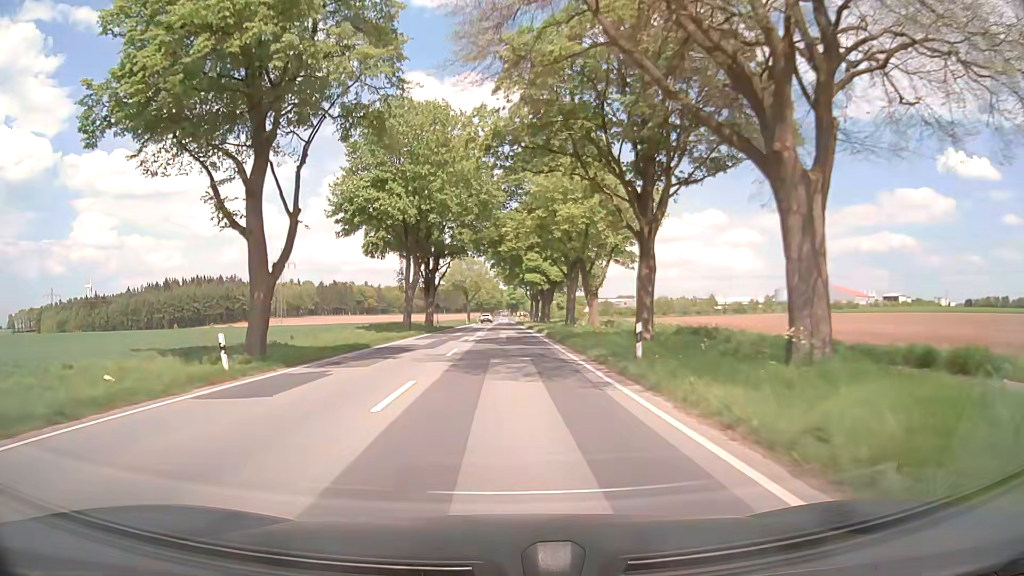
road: primary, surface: asphalt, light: Day
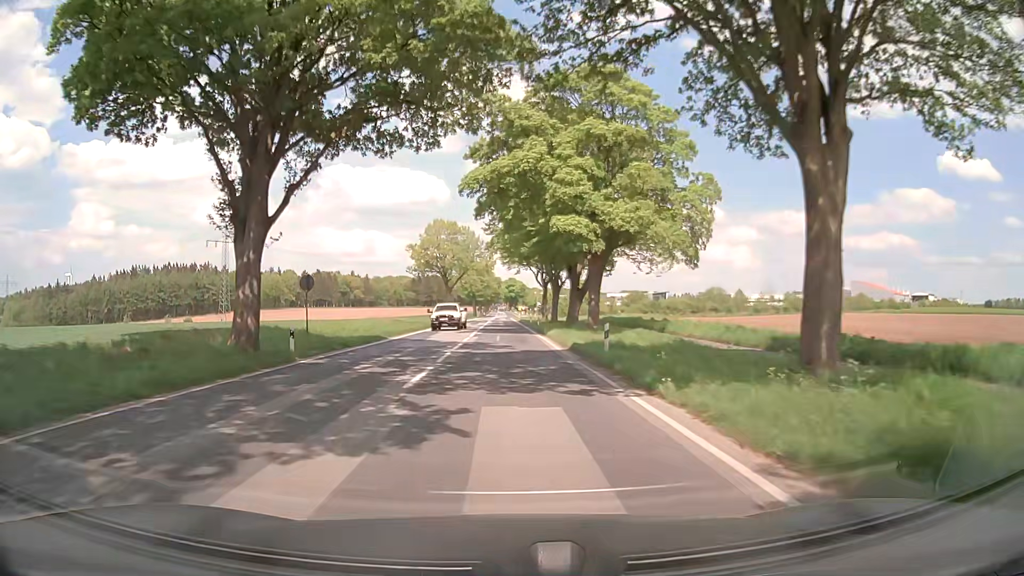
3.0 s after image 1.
(-0.1, +46.3) m; 0°
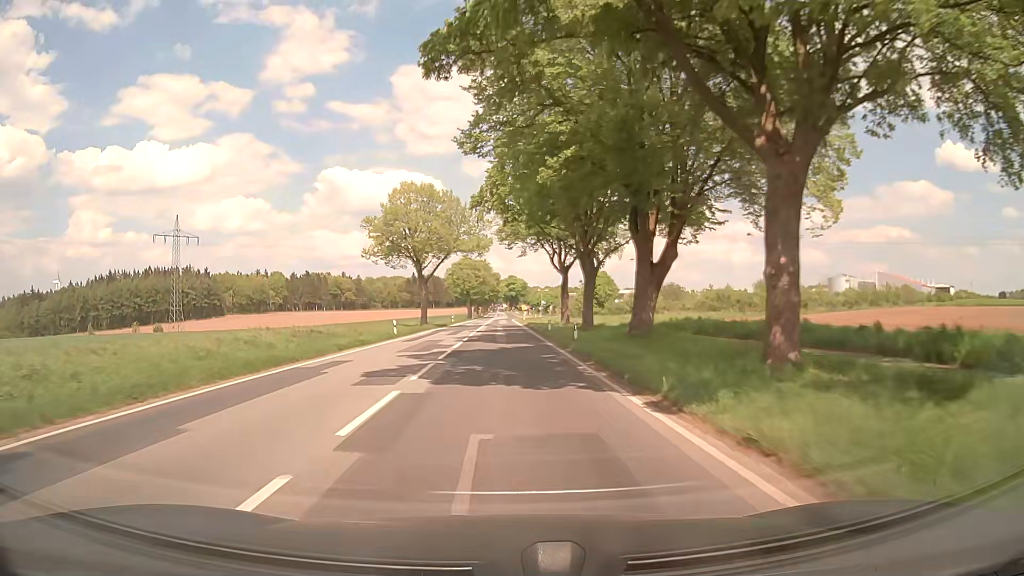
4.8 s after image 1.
(+0.2, +28.7) m; 0°
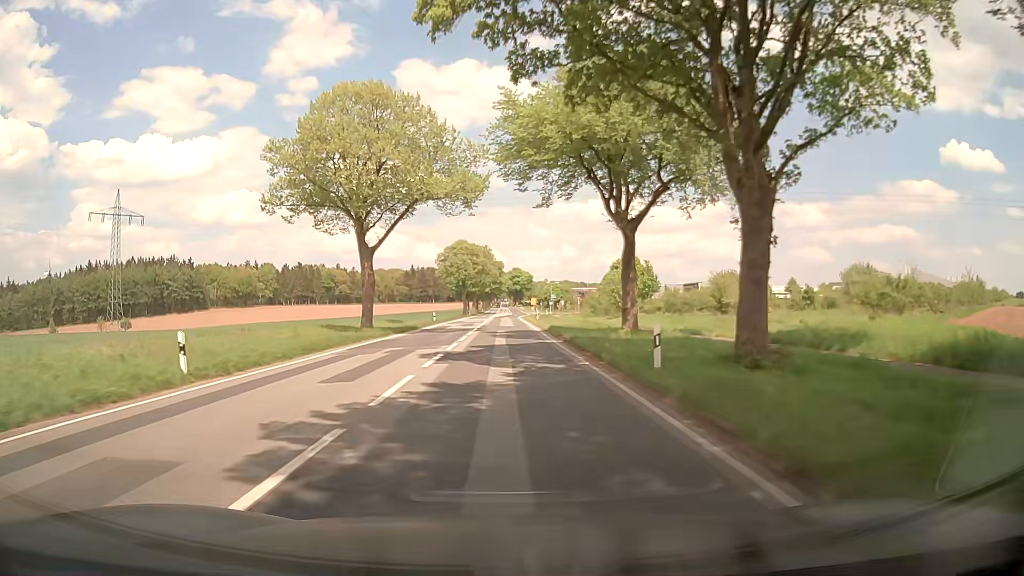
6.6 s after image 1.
(-0.2, +28.3) m; 0°
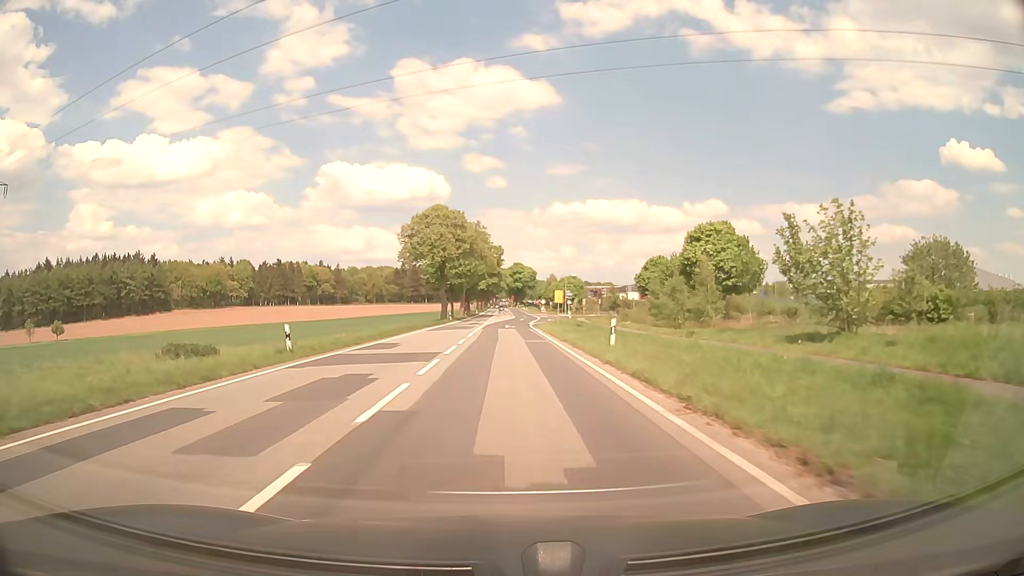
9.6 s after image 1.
(-0.4, +43.9) m; -1°
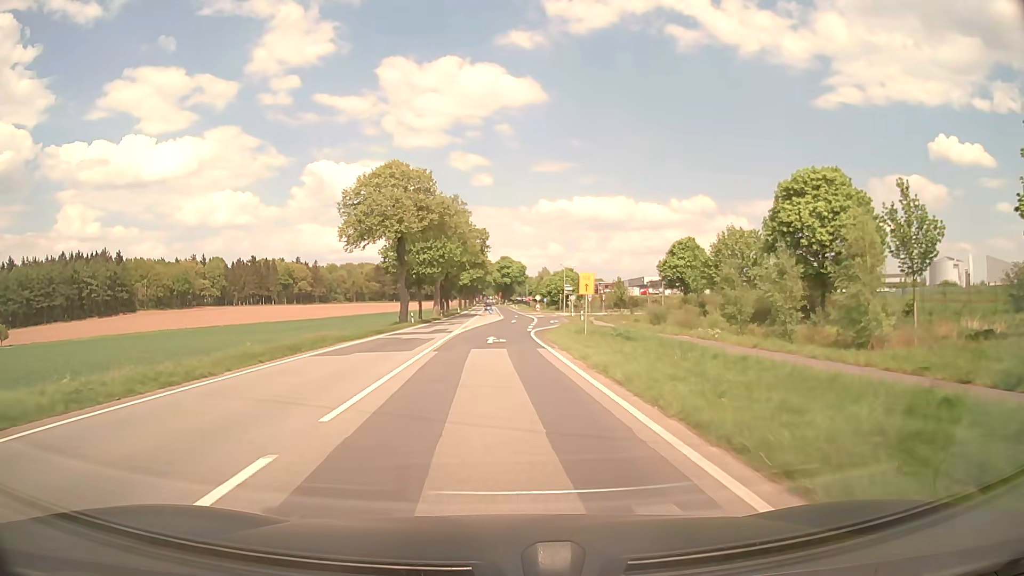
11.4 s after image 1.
(+0.4, +24.1) m; +1°
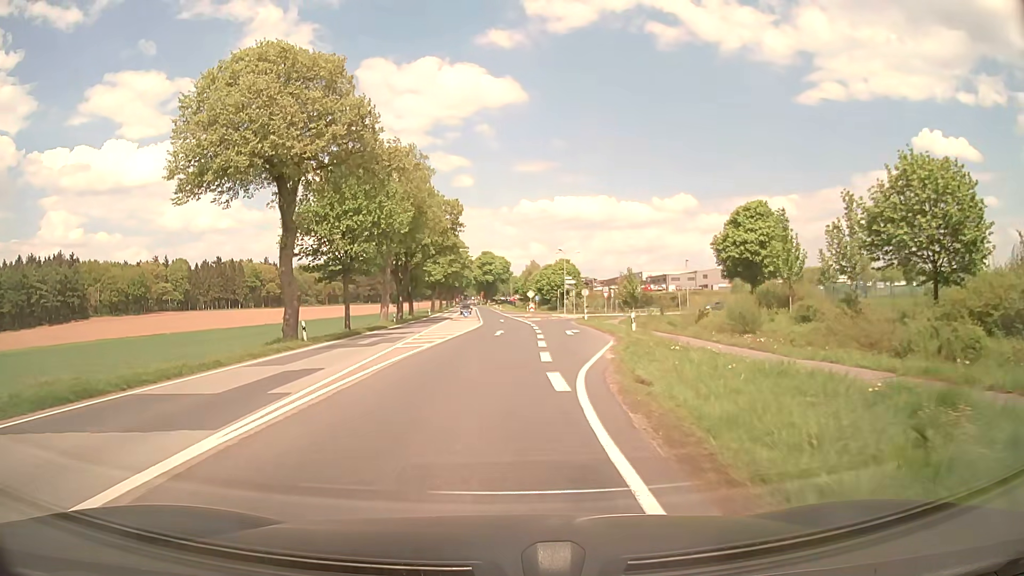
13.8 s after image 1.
(+0.2, +28.0) m; +1°
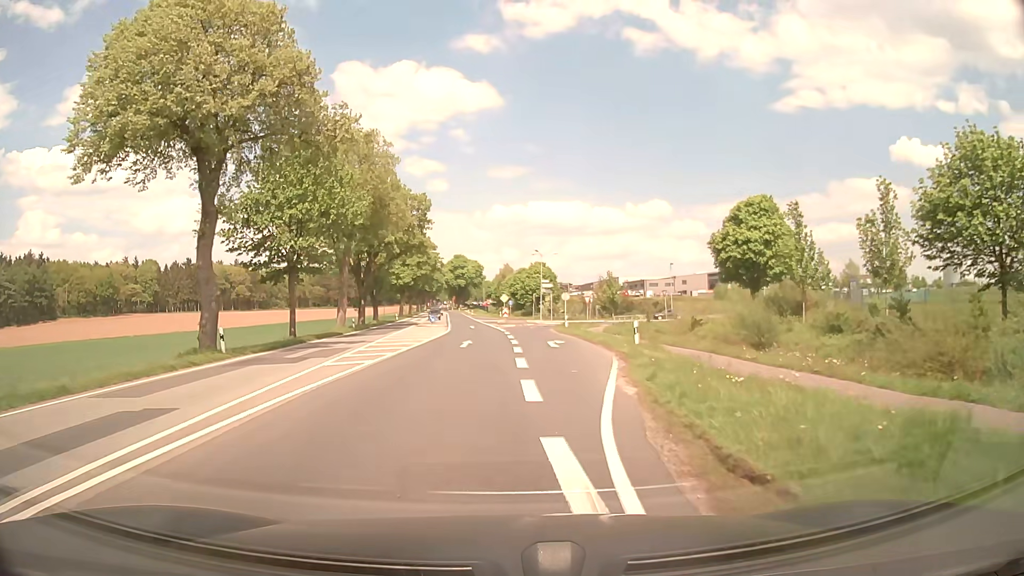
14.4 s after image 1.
(+0.1, +6.3) m; +2°
(0, +10) (+1, +20) (+2, +30) (+2, +40) (+2, +50) (+4, +60) (+9, +69) (+16, +75) (+25, +79) (+35, +83) m
